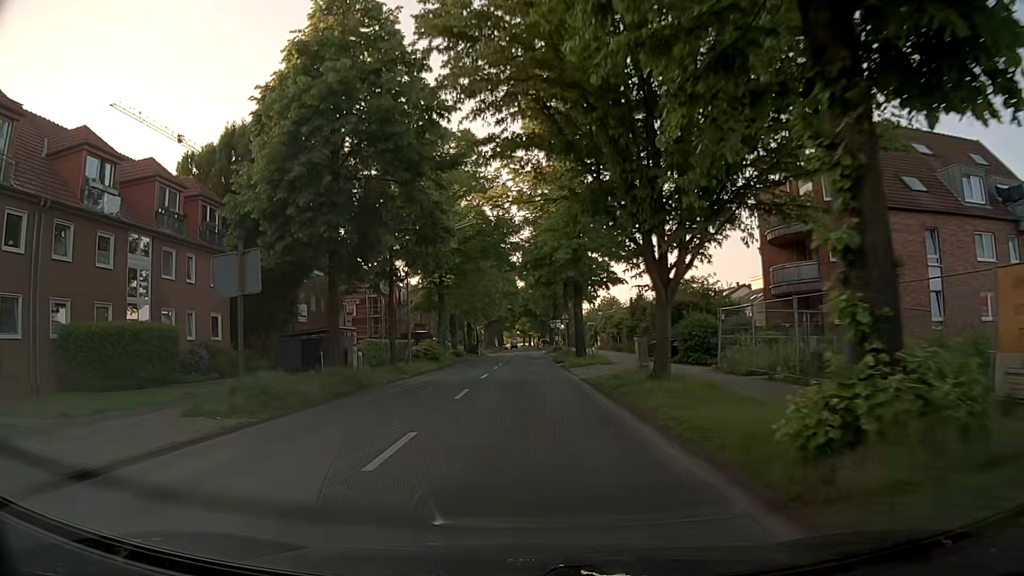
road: secondary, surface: asphalt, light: Day
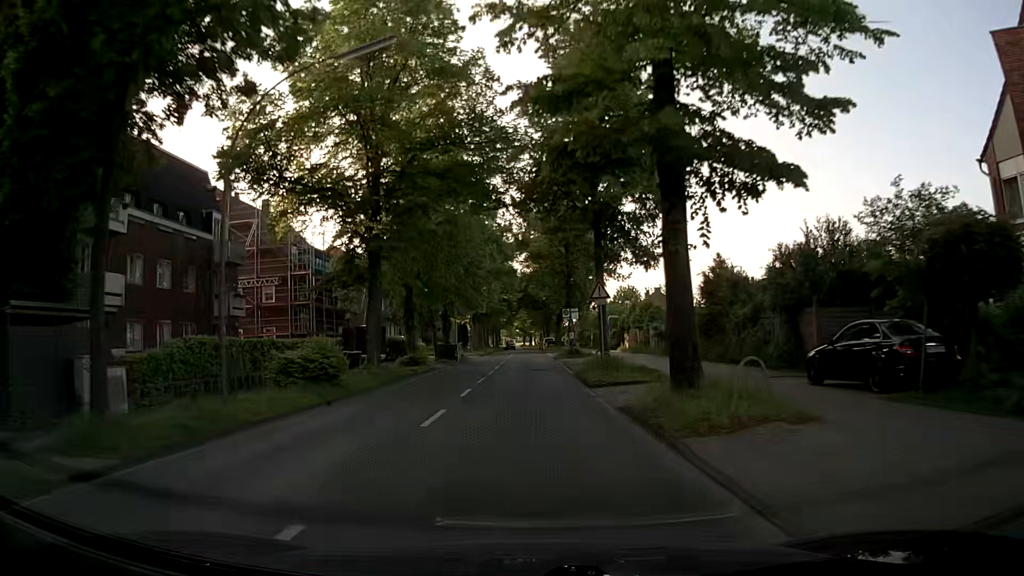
(0.0, +23.5) m; 0°
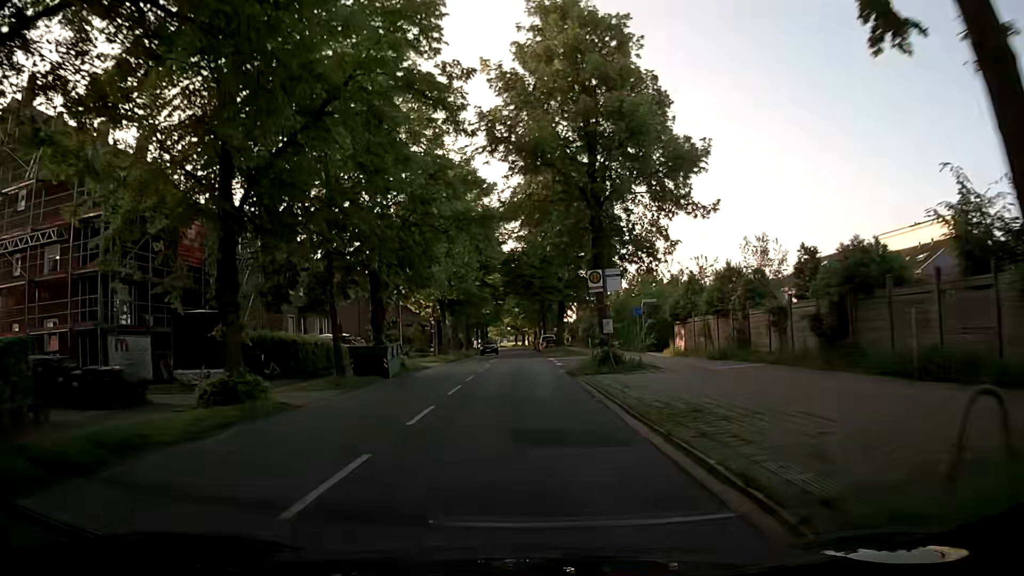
(+0.1, +24.1) m; 0°
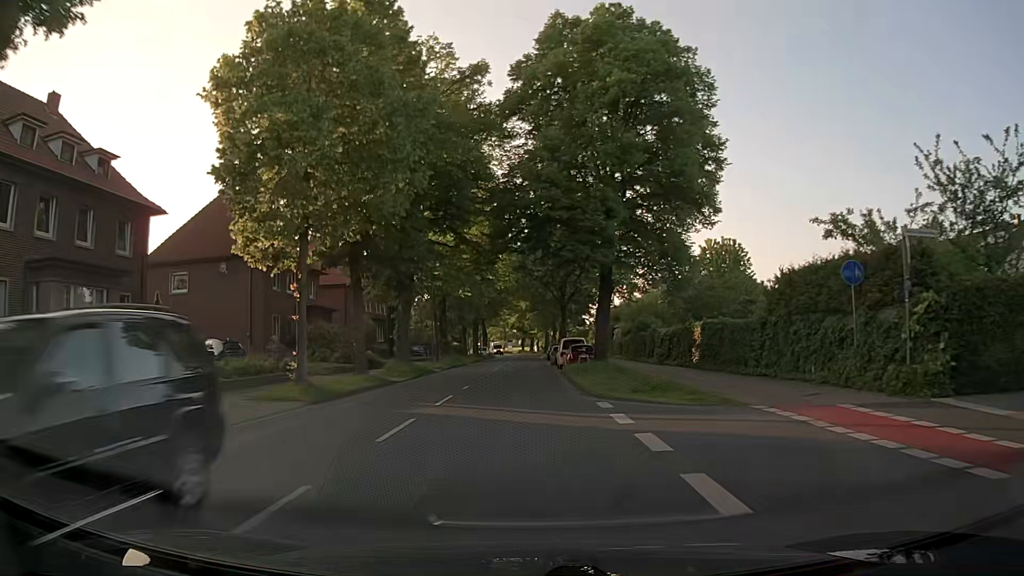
(0.0, +31.7) m; -1°
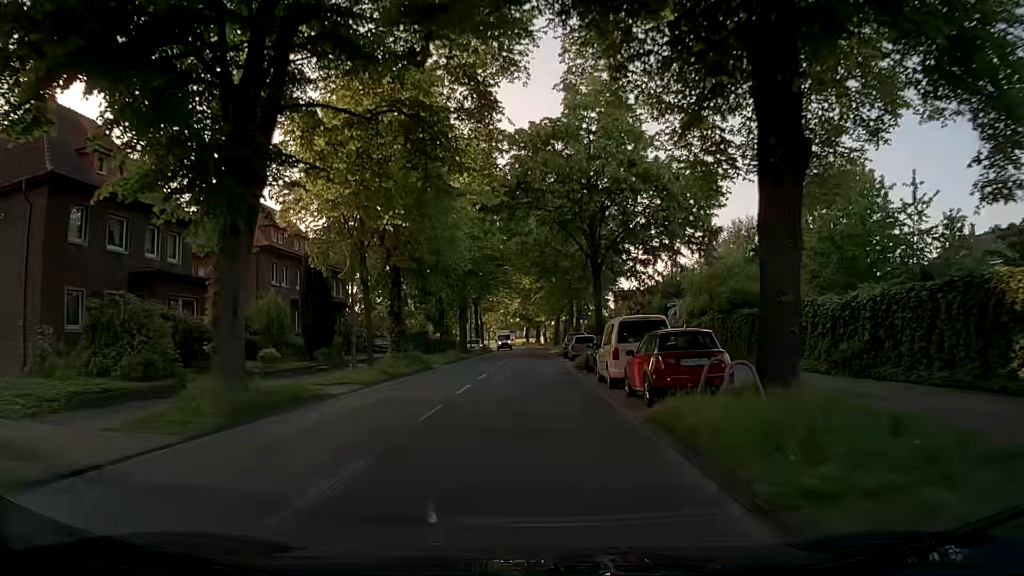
(0.0, +22.8) m; 0°
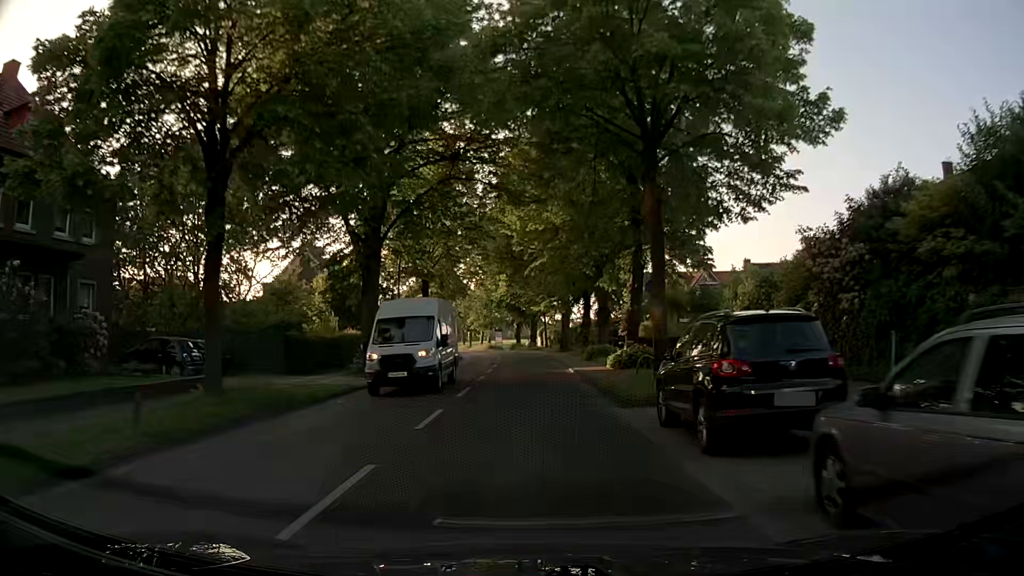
(-0.2, +36.4) m; 0°
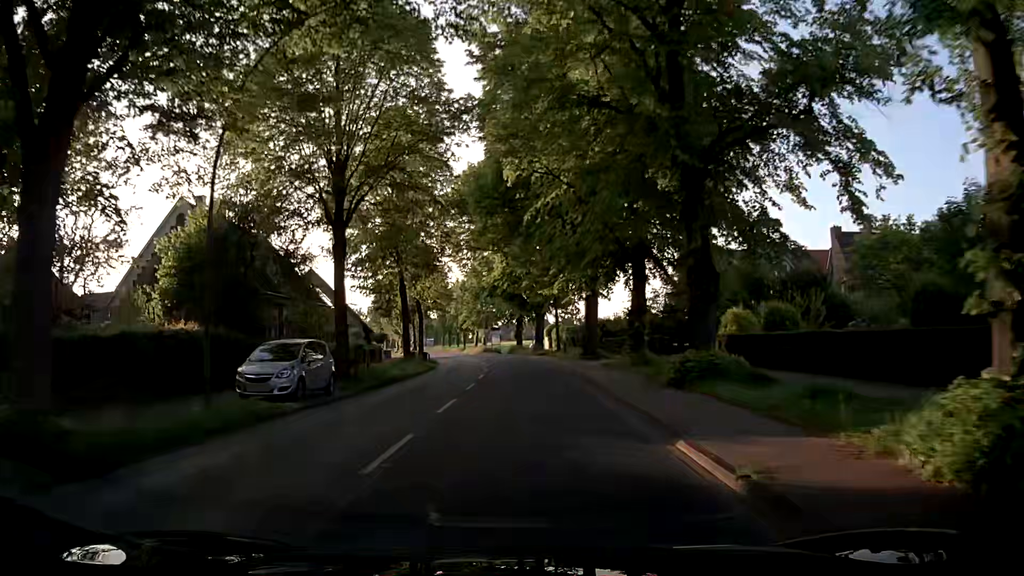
(0.0, +21.6) m; -1°
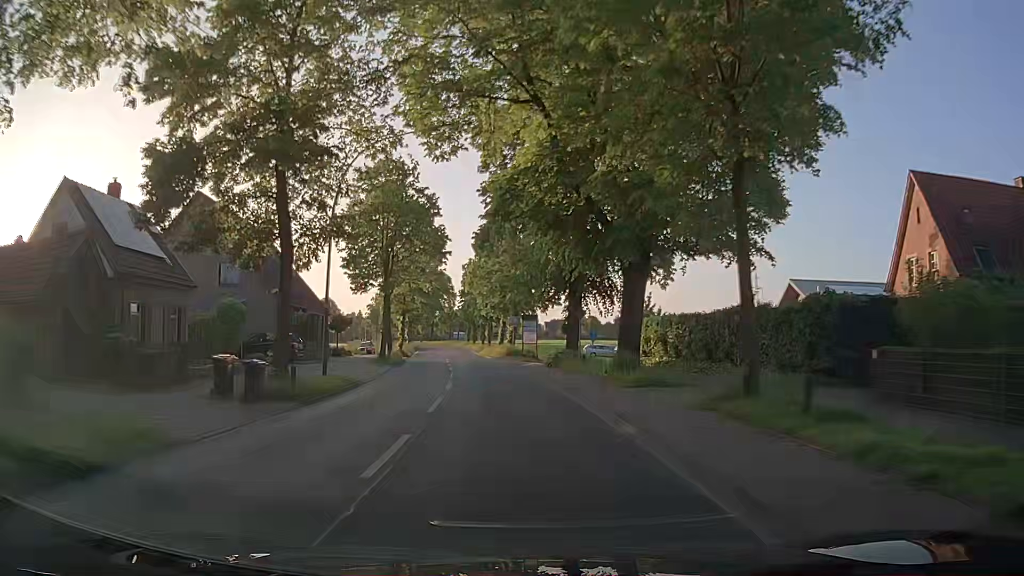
(-0.7, +36.7) m; -3°
(0, +10) (-1, +20) (-2, +30) (-3, +40) (-5, +50) (-6, +60) (-8, +69) (-9, +79) (-11, +89) (-12, +99) m
